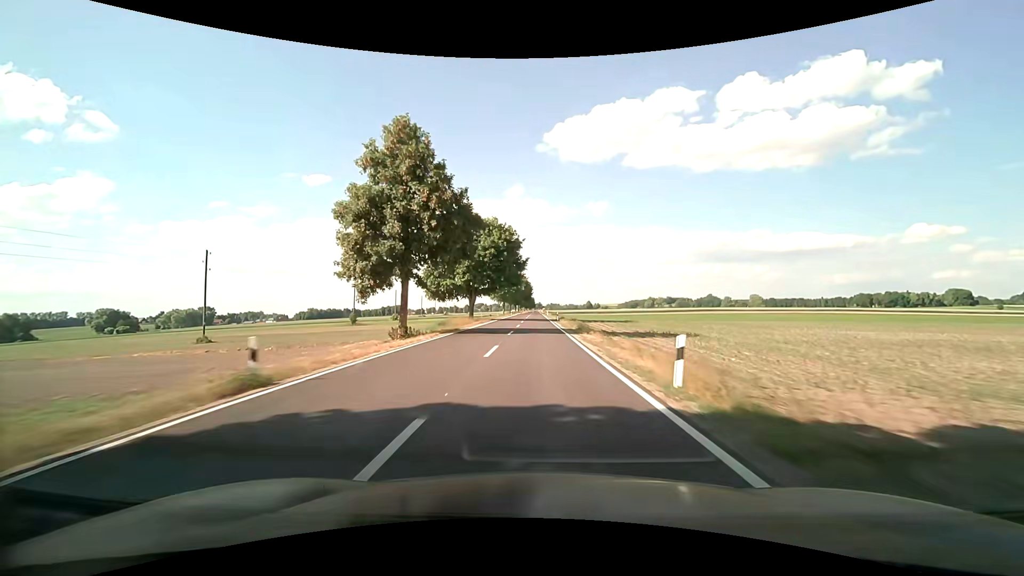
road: secondary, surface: asphalt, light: Day
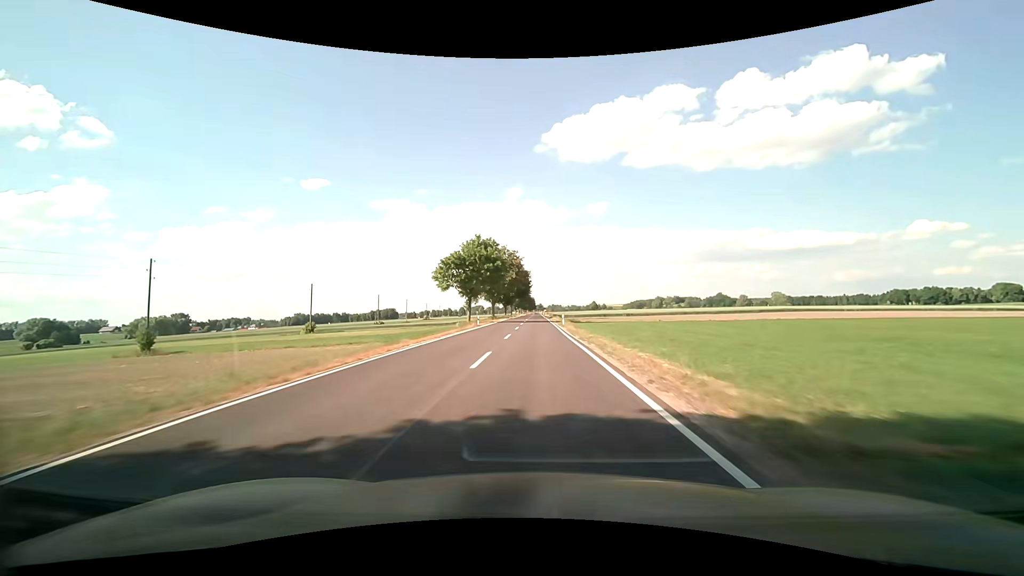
(-0.1, +62.9) m; 0°
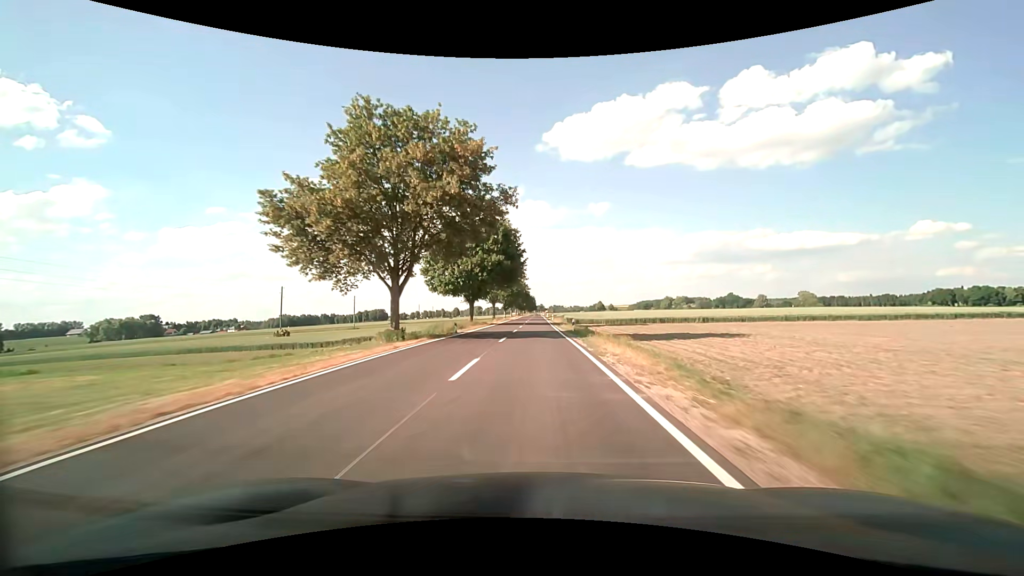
(-0.3, +62.6) m; -1°
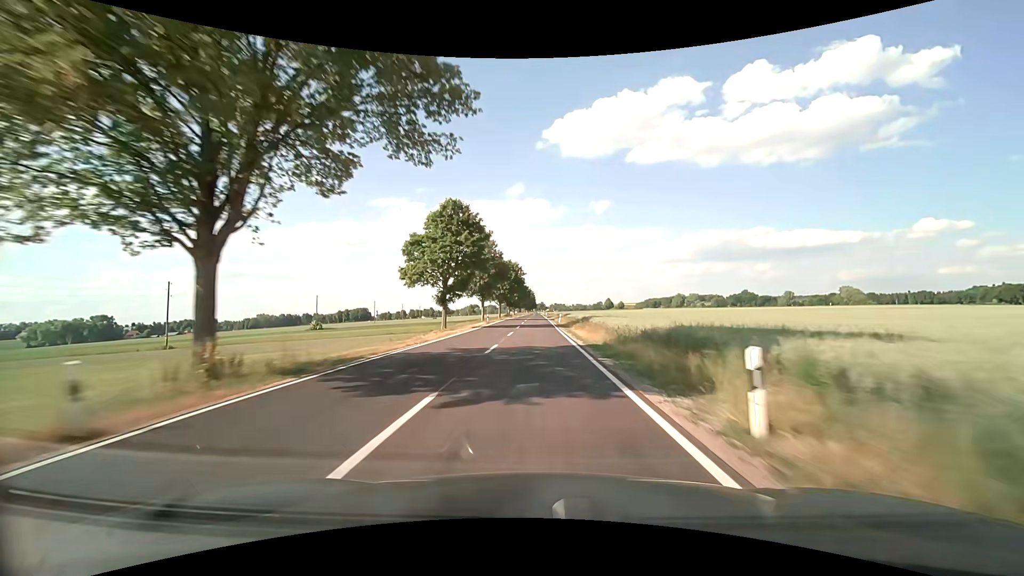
(+0.5, +78.2) m; 0°
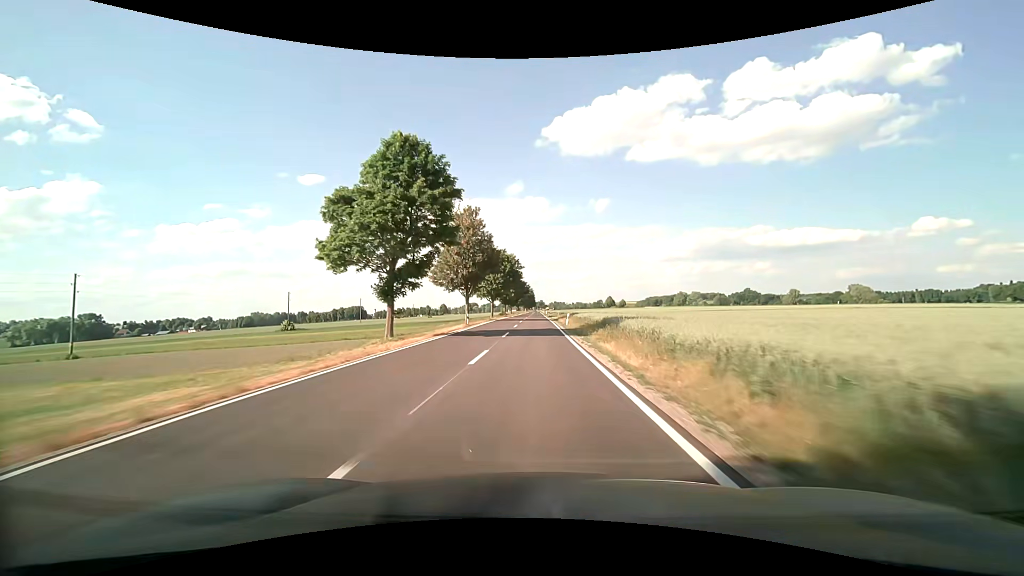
(0.0, +15.6) m; 0°
(0, +10) (0, +20) (0, +30) (0, +40) (0, +50) (0, +60) (0, +70) (0, +80) (0, +90) (0, +100) m
